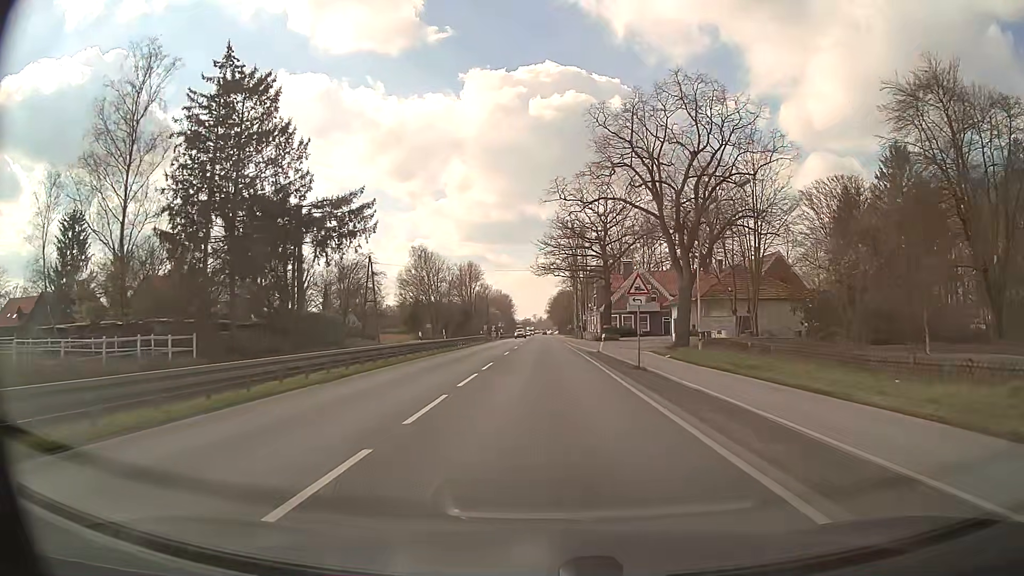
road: primary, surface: asphalt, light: Day
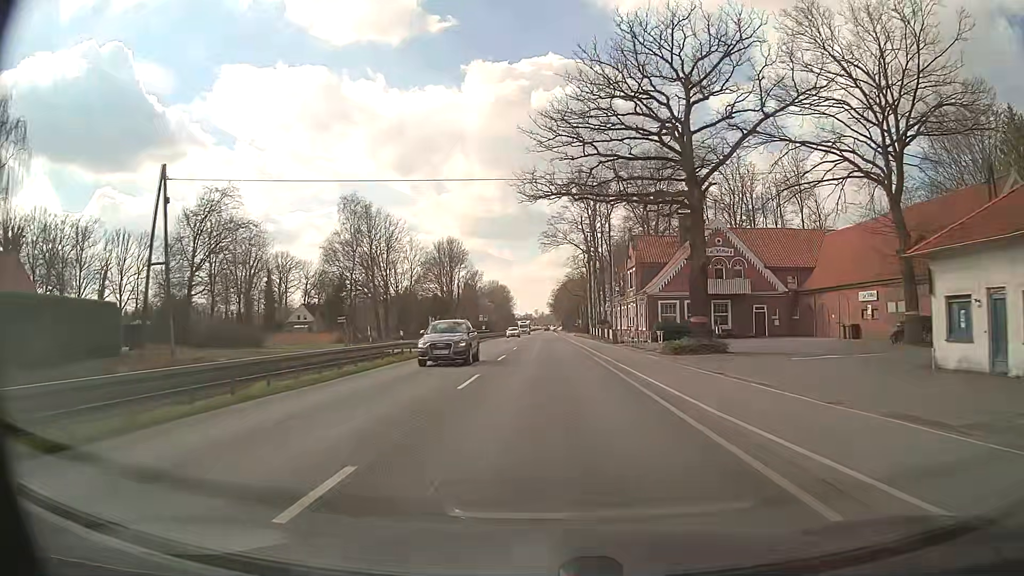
(0.0, +43.2) m; 0°
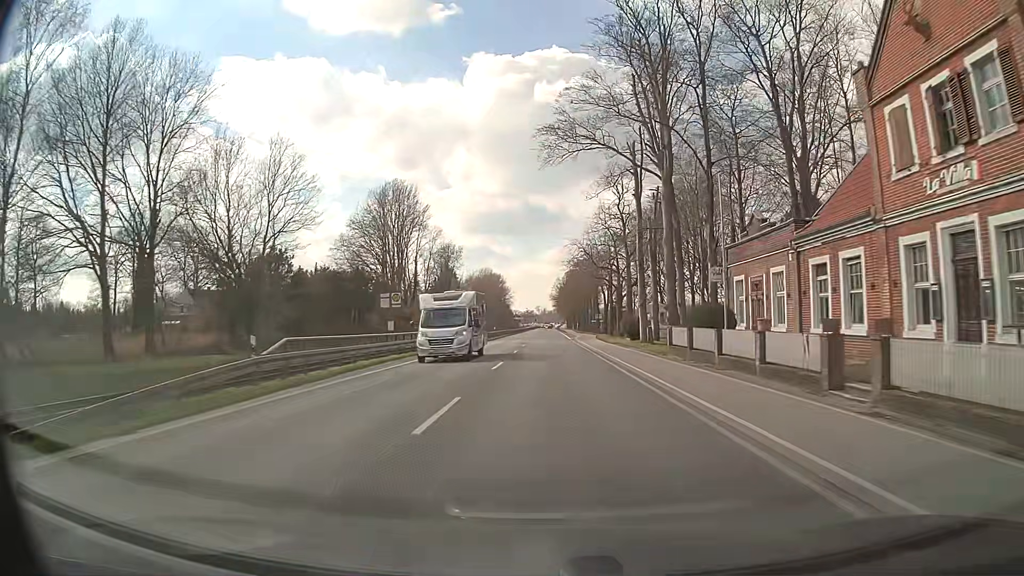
(-0.4, +53.6) m; -1°
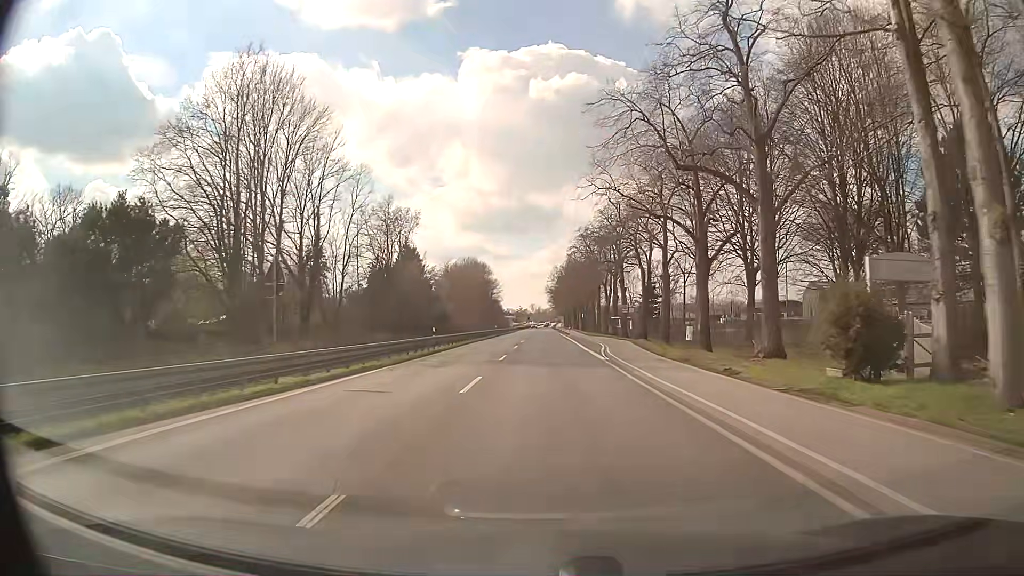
(+0.2, +42.8) m; +1°
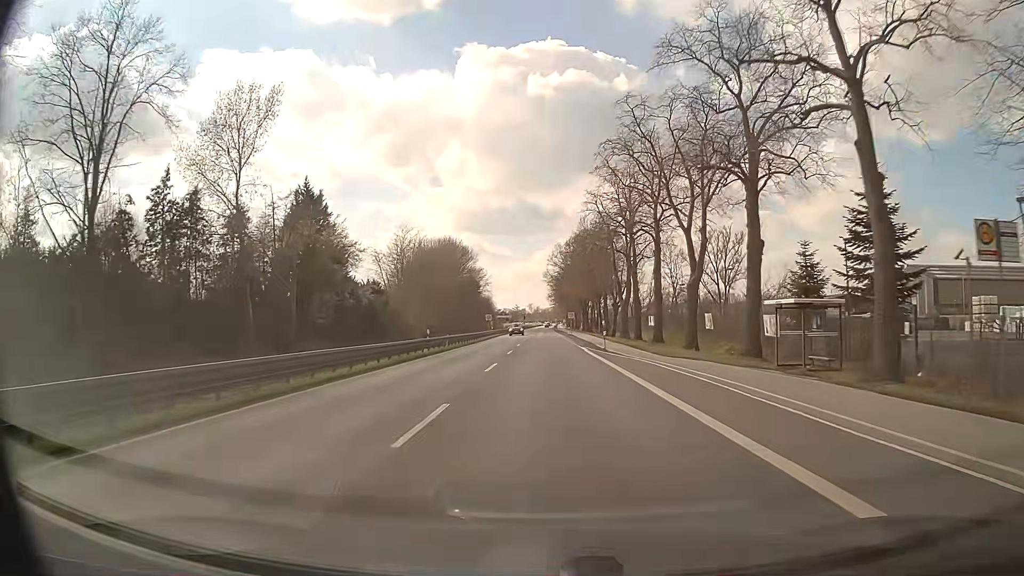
(0.0, +53.6) m; 0°
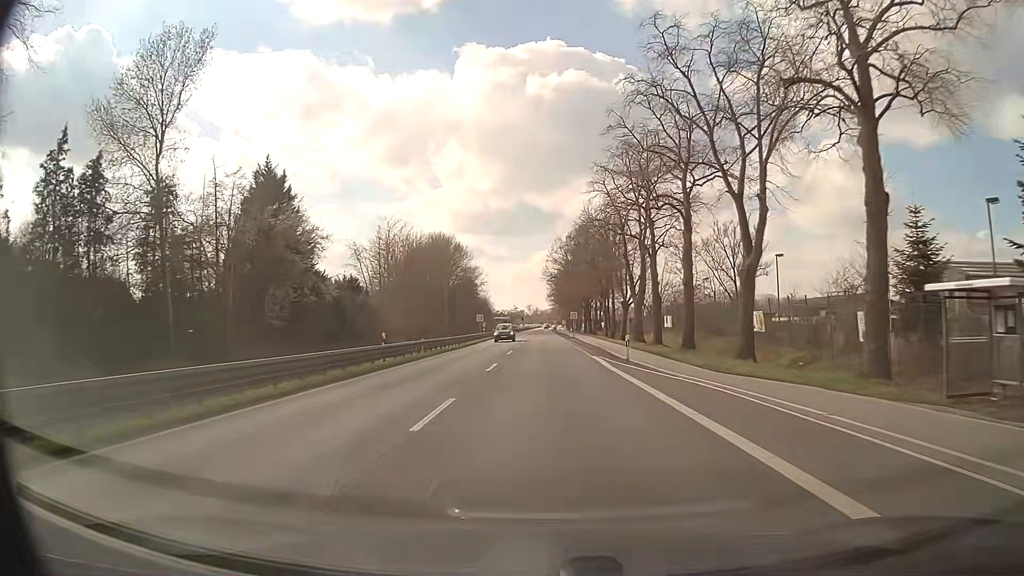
(0.0, +10.7) m; 0°
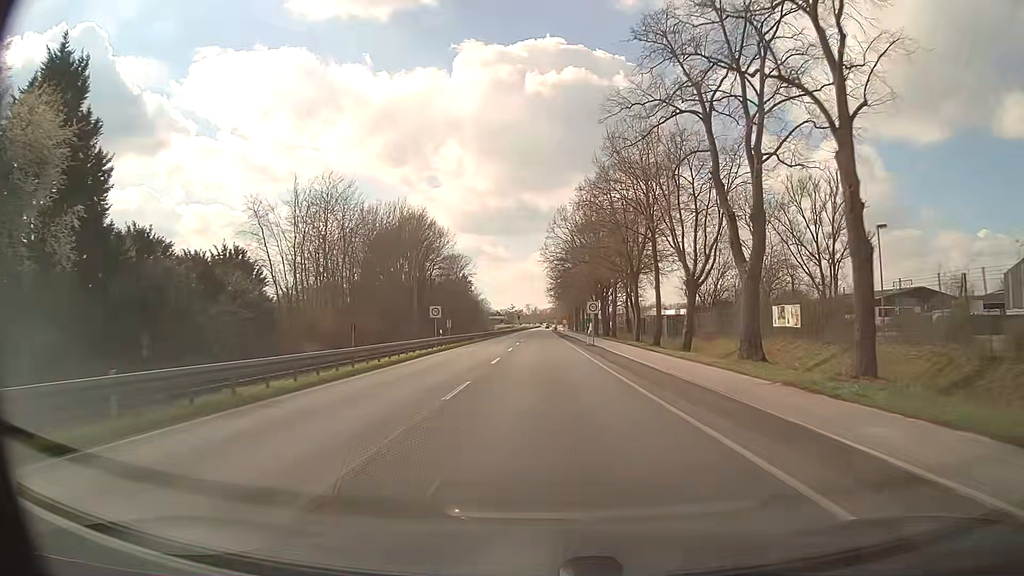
(0.0, +32.2) m; 0°
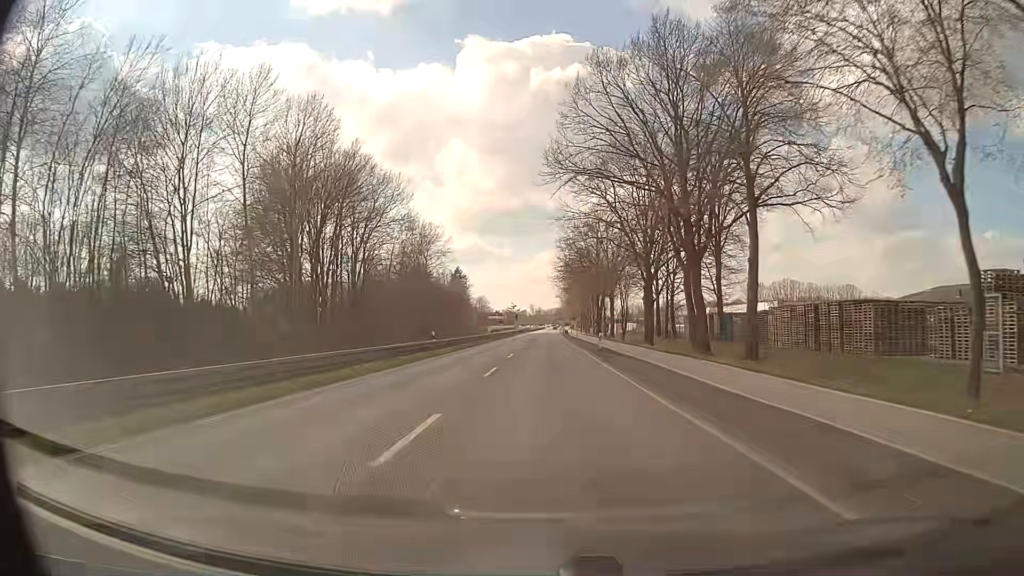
(-0.4, +53.5) m; -1°
(0, +10) (0, +20) (0, +30) (0, +40) (0, +50) (0, +60) (+1, +70) (+1, +80) (+1, +90) (+1, +100) m
